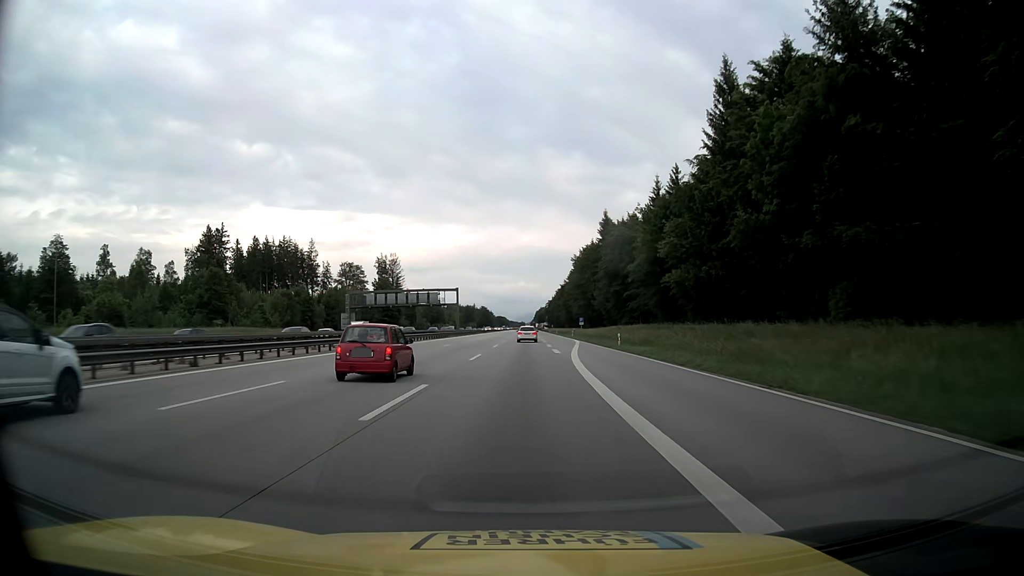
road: motorway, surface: asphalt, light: Day
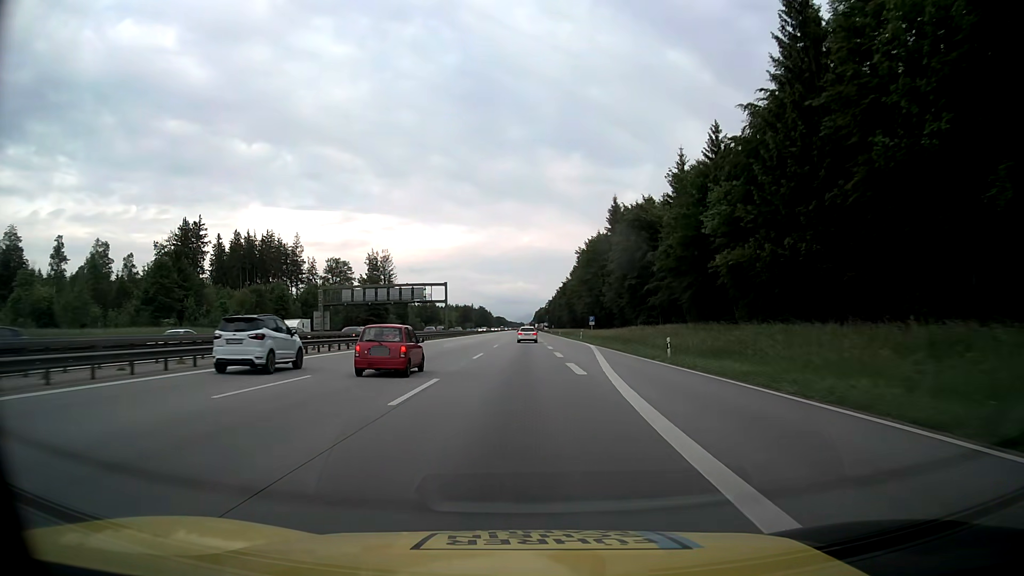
(0.0, +16.1) m; 0°
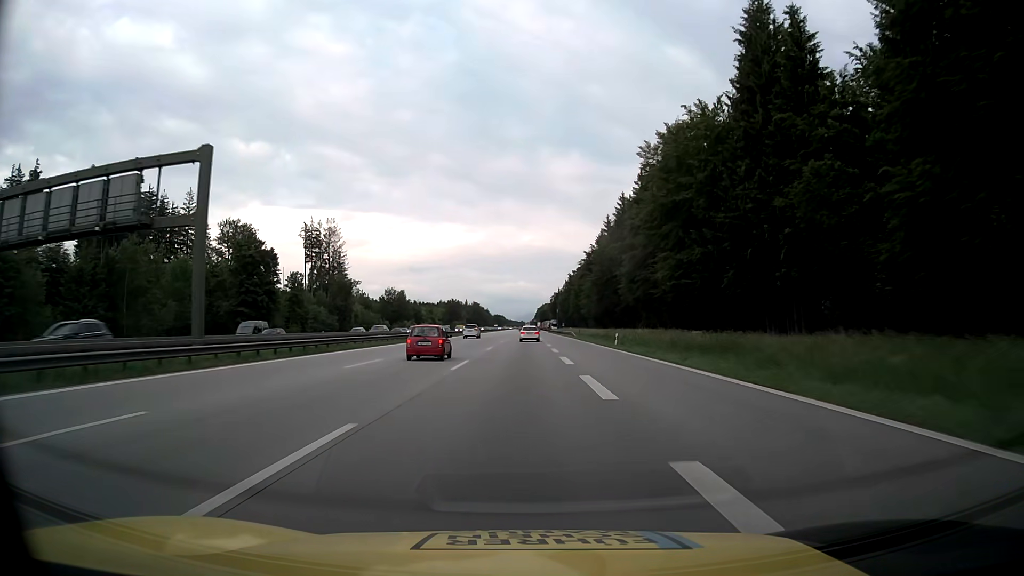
(0.0, +80.8) m; 0°
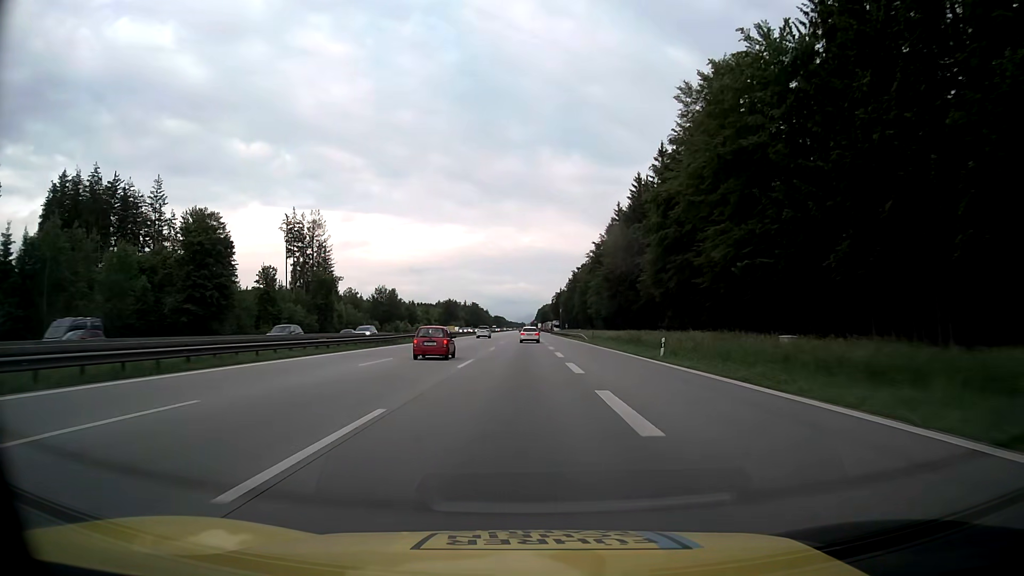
(0.0, +16.3) m; 0°
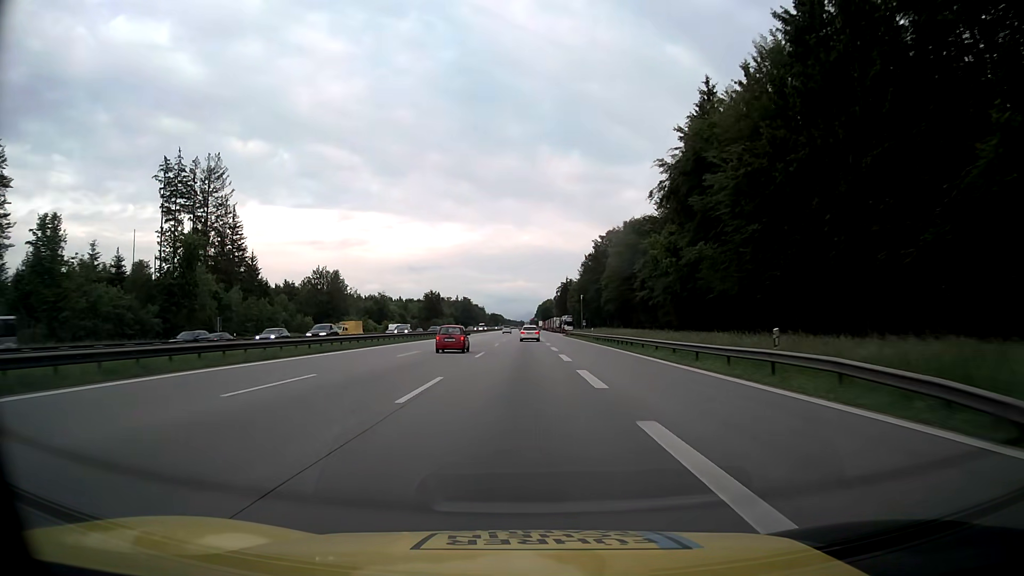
(0.0, +65.4) m; 0°
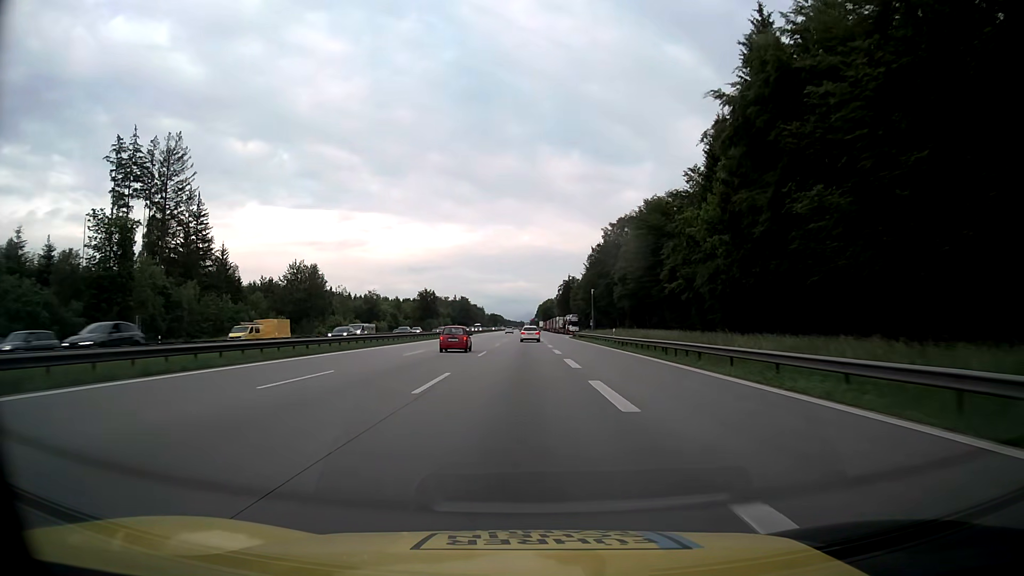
(0.0, +16.4) m; 0°
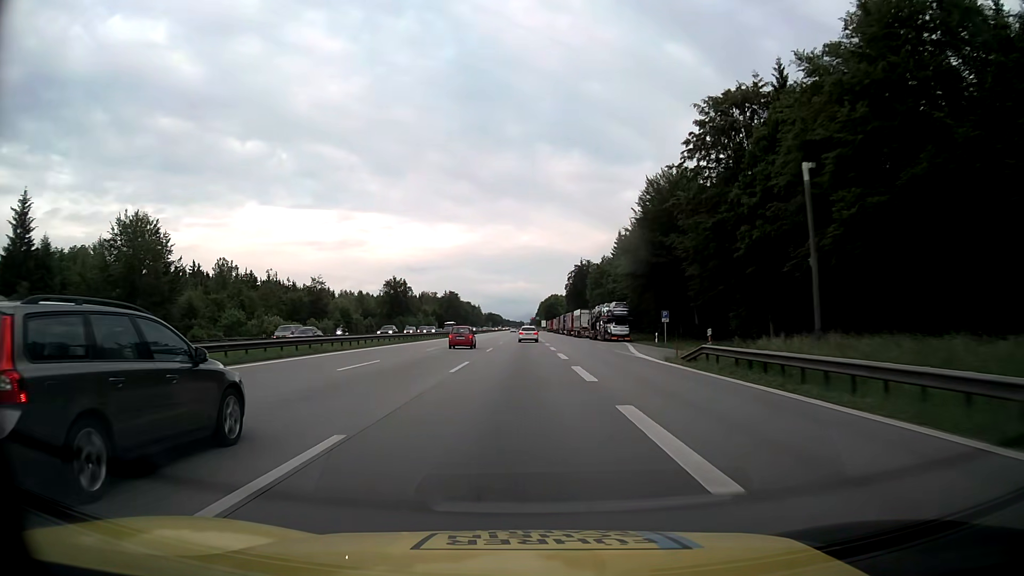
(-0.1, +65.7) m; 0°
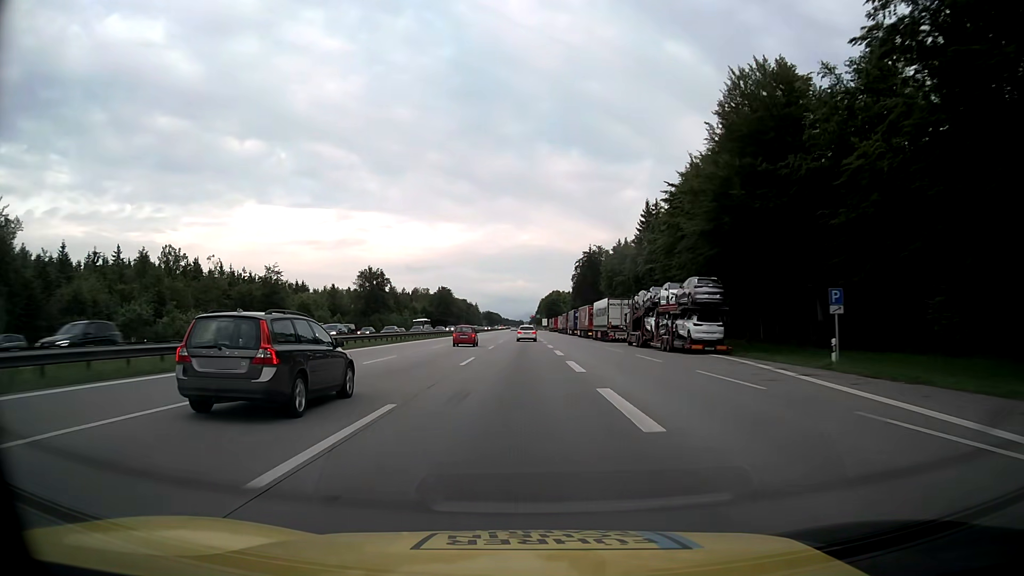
(0.0, +32.9) m; 0°
(0, +10) (0, +20) (0, +30) (0, +40) (0, +50) (0, +60) (0, +70) (0, +80) (0, +90) (0, +100) m
